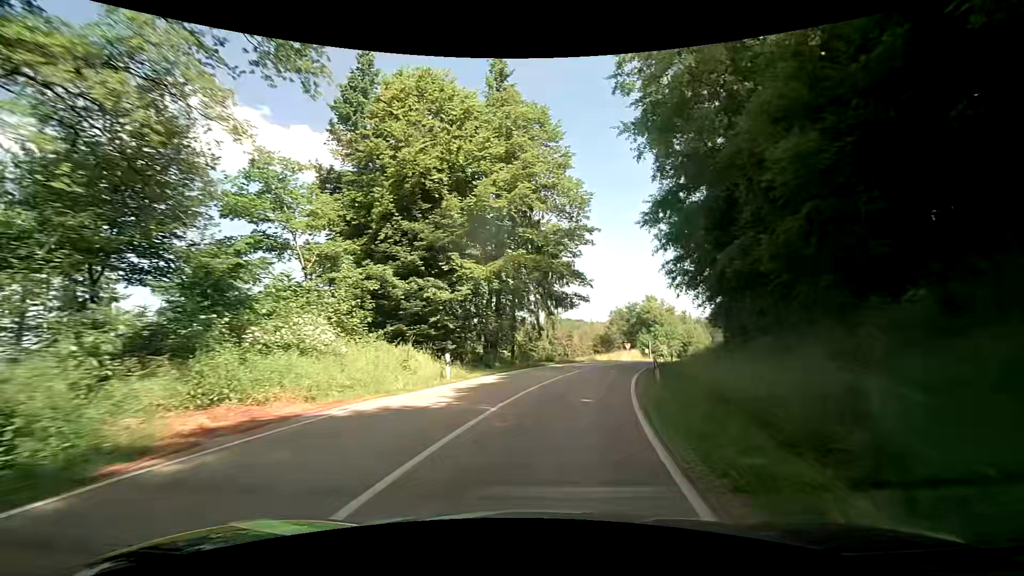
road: secondary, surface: asphalt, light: Day
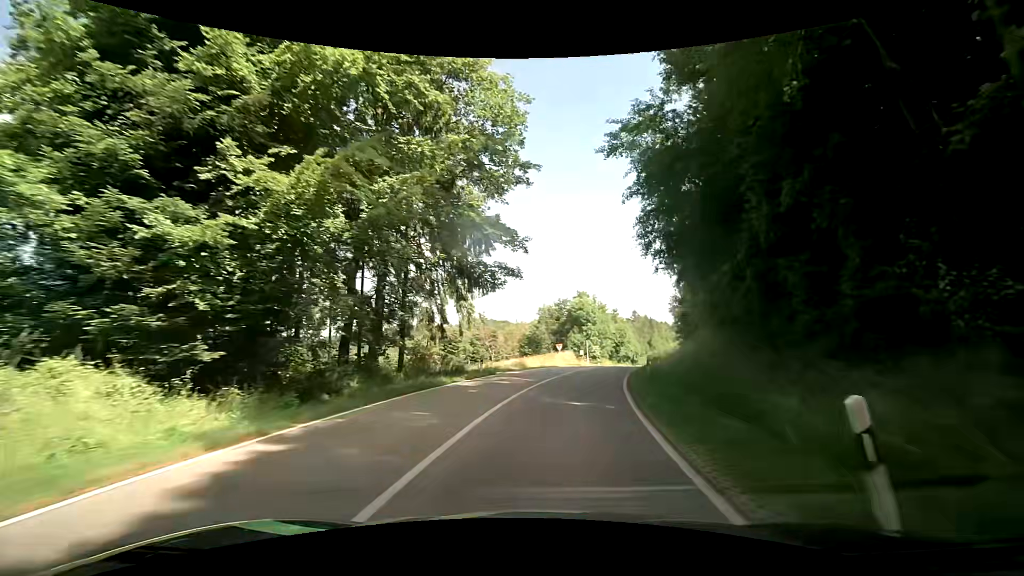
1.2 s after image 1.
(+1.1, +13.6) m; +9°
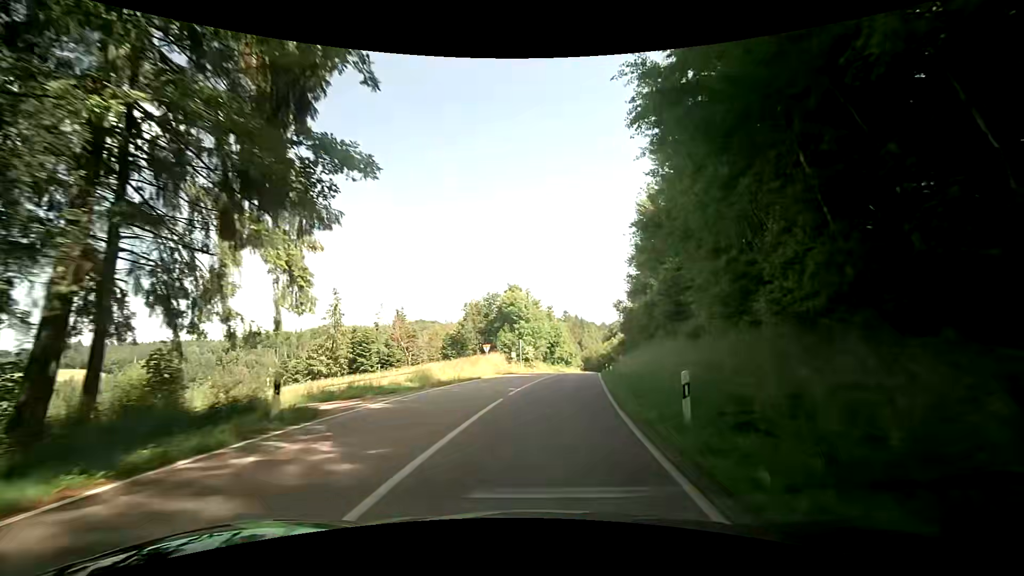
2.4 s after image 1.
(+1.0, +13.6) m; +8°
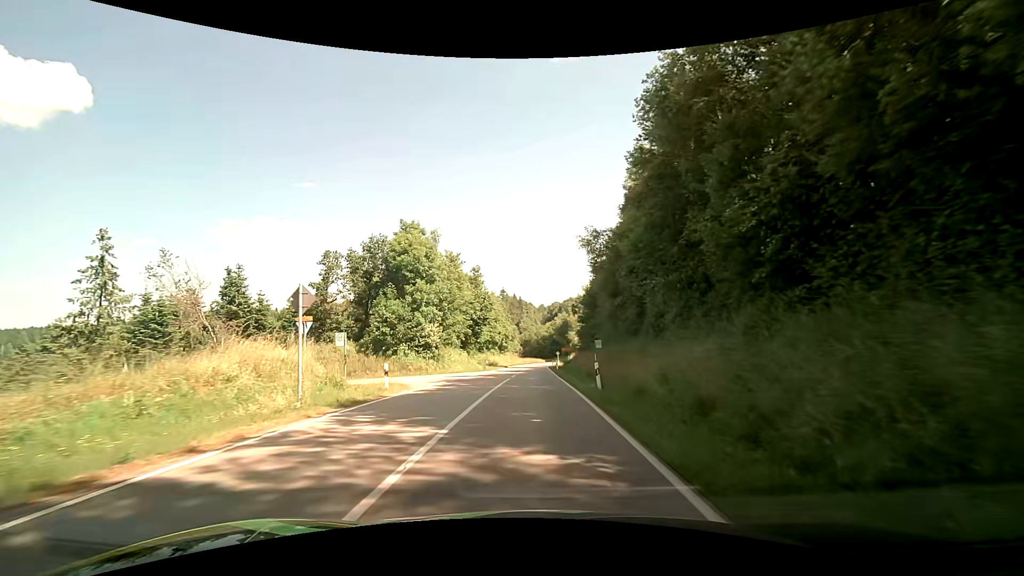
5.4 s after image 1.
(+3.7, +35.7) m; +8°
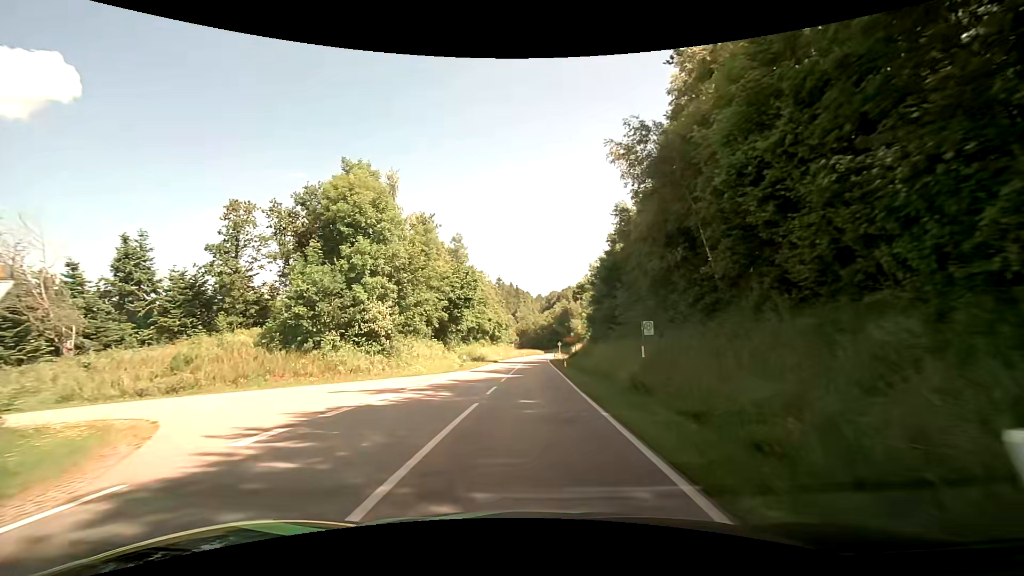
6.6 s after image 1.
(-0.1, +16.1) m; 0°
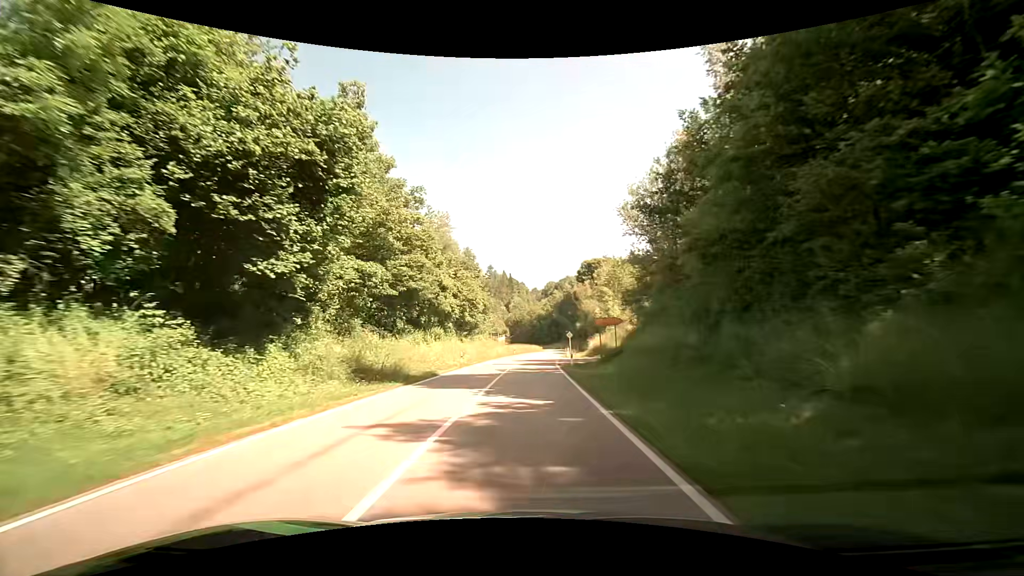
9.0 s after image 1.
(+0.4, +36.0) m; +1°
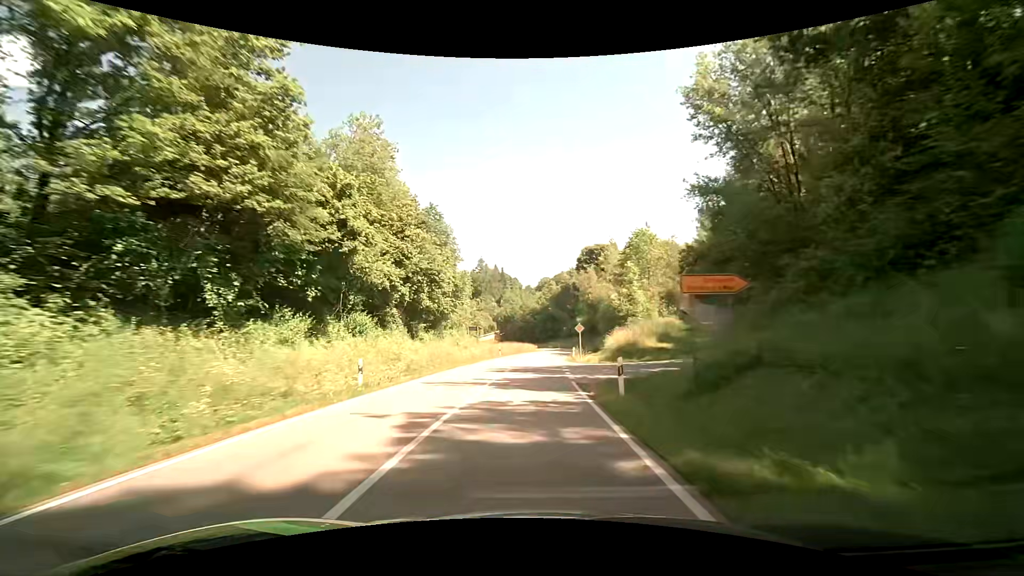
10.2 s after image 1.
(+0.1, +19.5) m; 0°
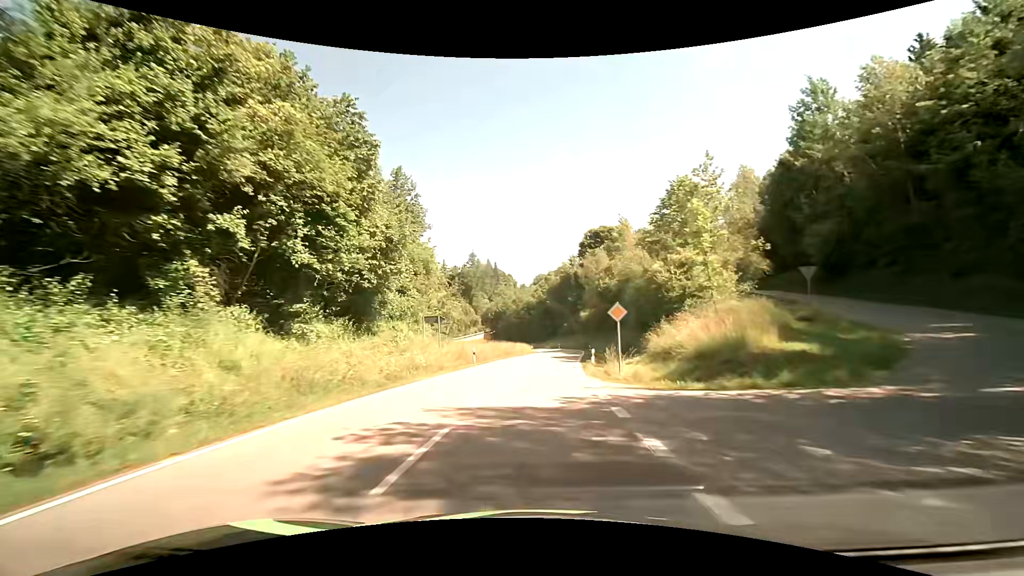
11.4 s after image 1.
(+0.2, +19.4) m; +1°
(0, +10) (0, +20) (+1, +30) (+2, +40) (+3, +50) (+4, +60) (+5, +70) (+6, +80) (+5, +90) (+2, +99) m
